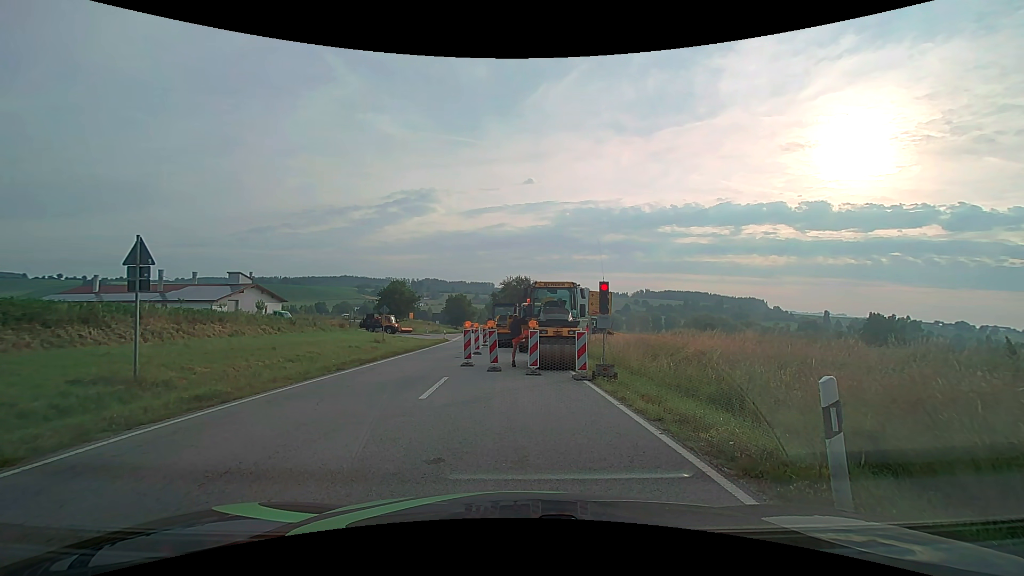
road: secondary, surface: asphalt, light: Day
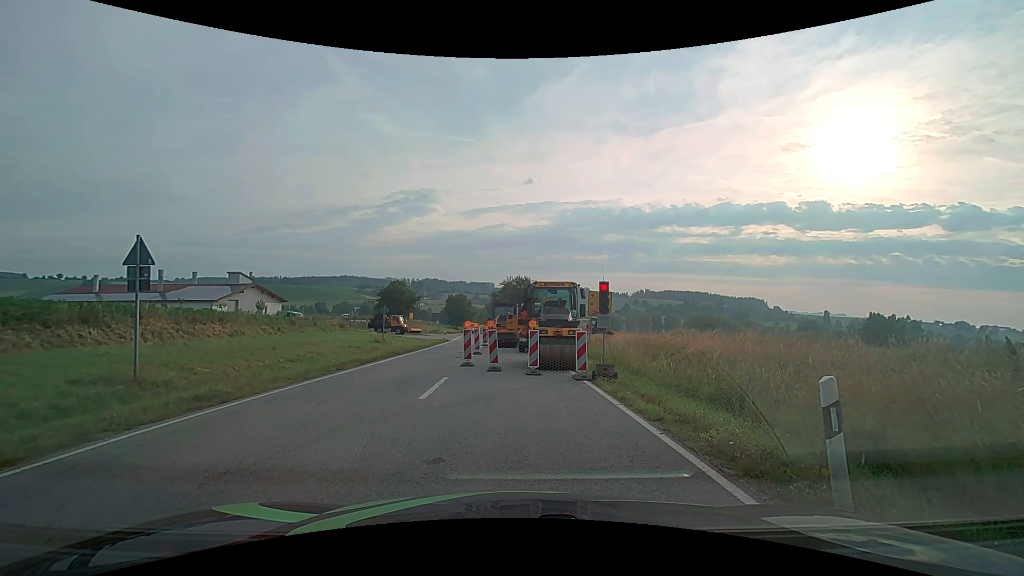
(0.0, 0.0) m; 0°
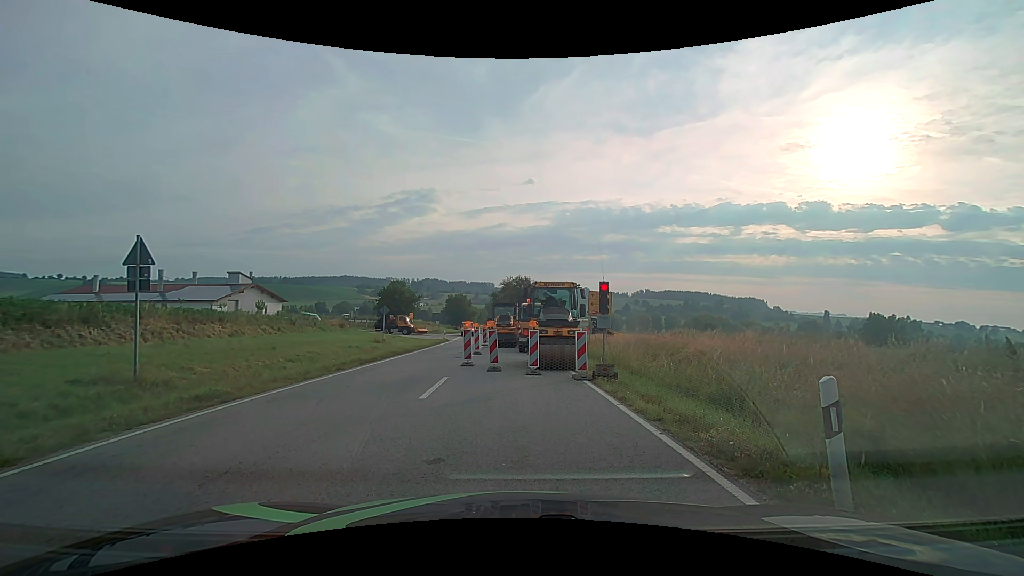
(0.0, 0.0) m; 0°
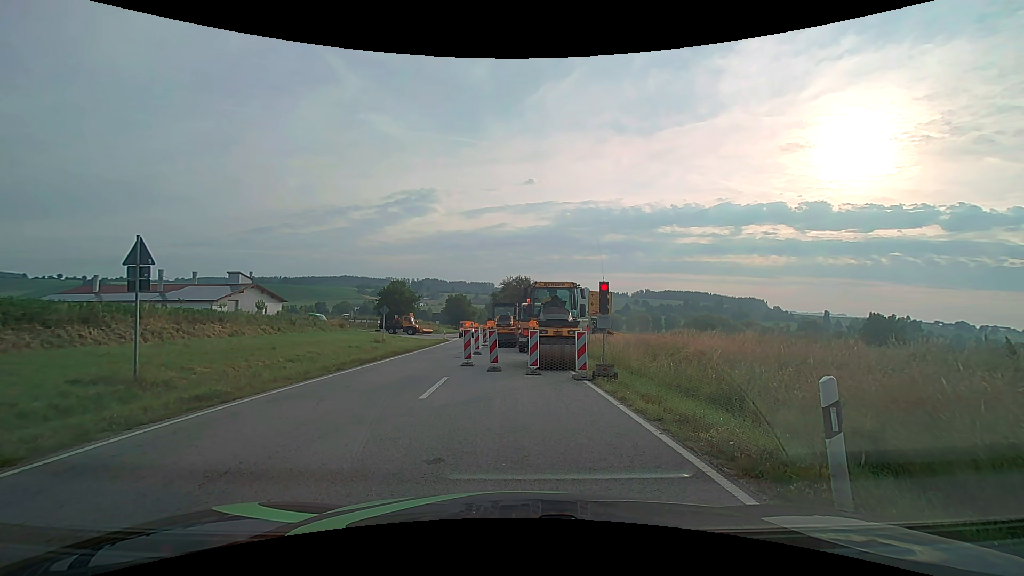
(0.0, 0.0) m; 0°
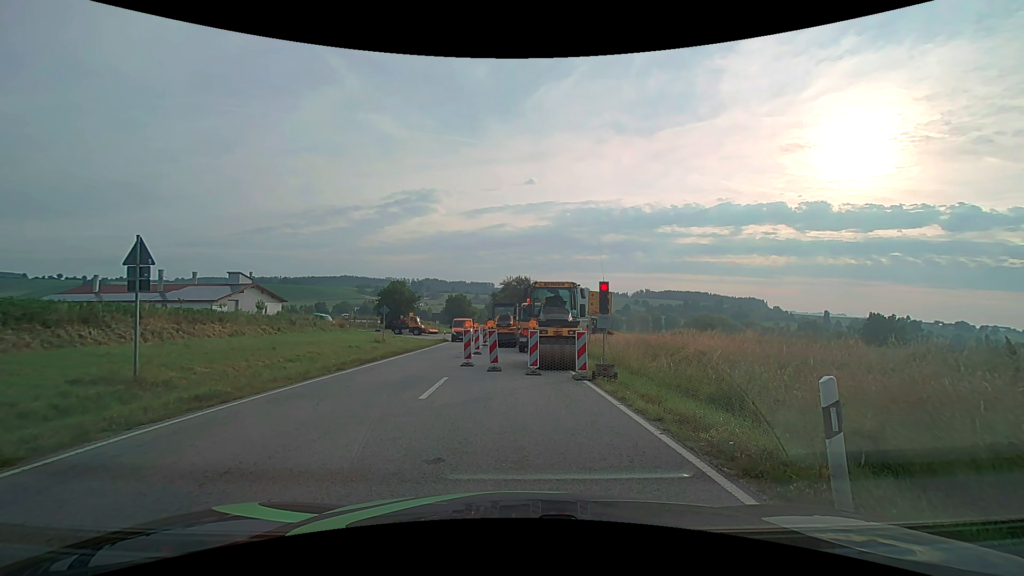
(0.0, 0.0) m; 0°
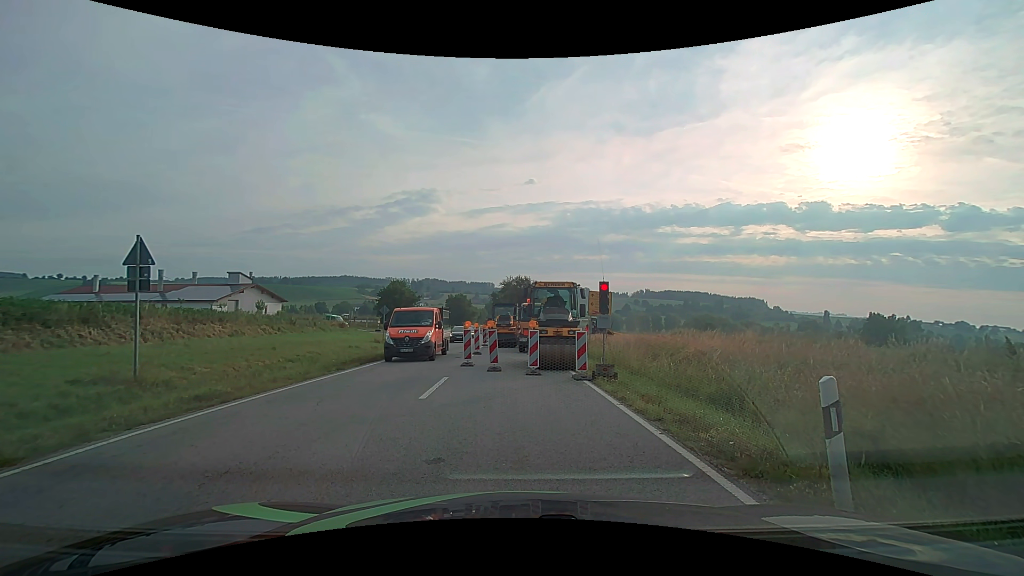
(0.0, 0.0) m; 0°
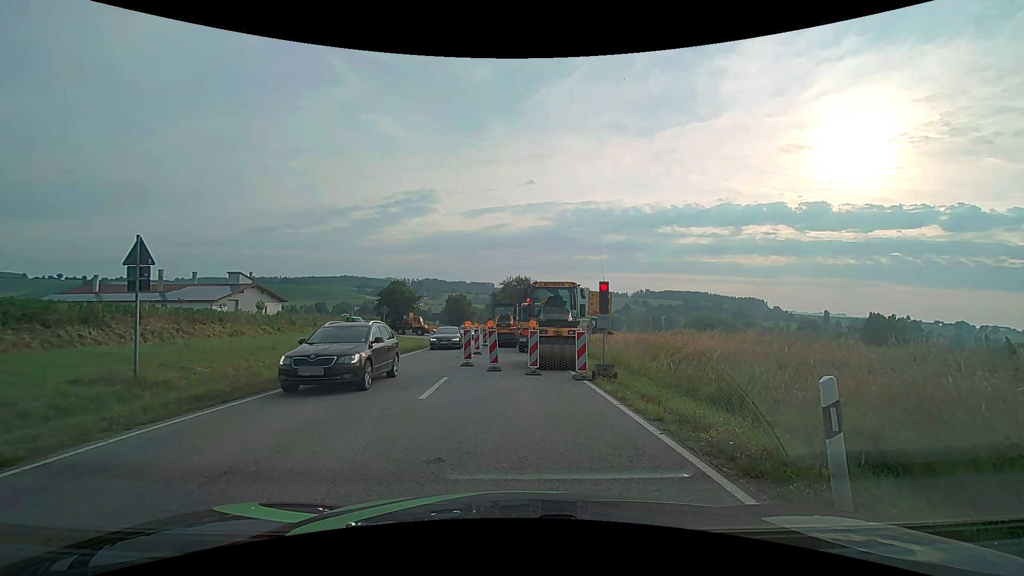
(0.0, 0.0) m; 0°
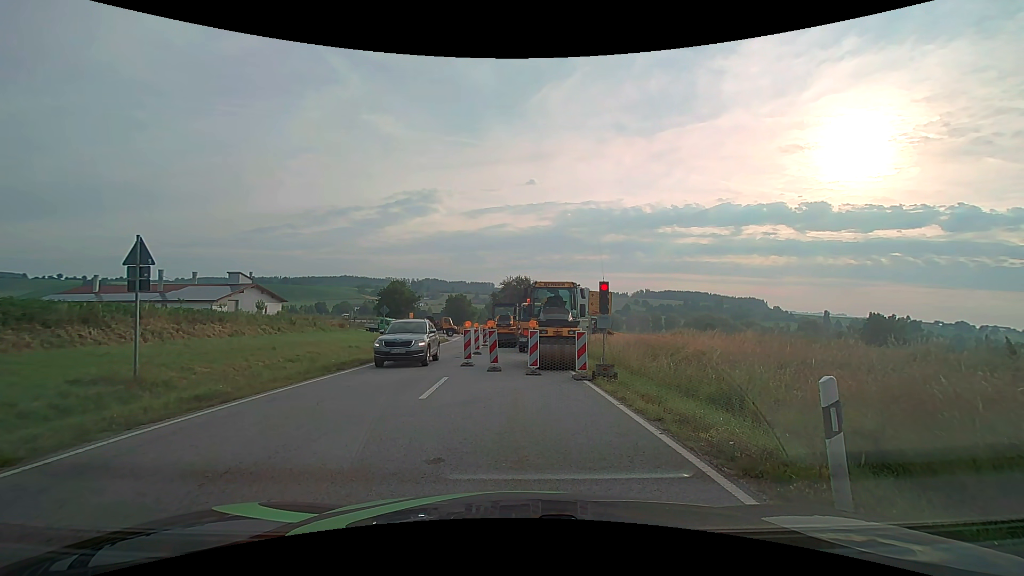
(0.0, 0.0) m; 0°
(-2, +10) (-4, +19) (-5, +29) (-6, +39) (-6, +49) (-7, +59) (-8, +69) (-9, +79) (-10, +89) (-12, +99) m
